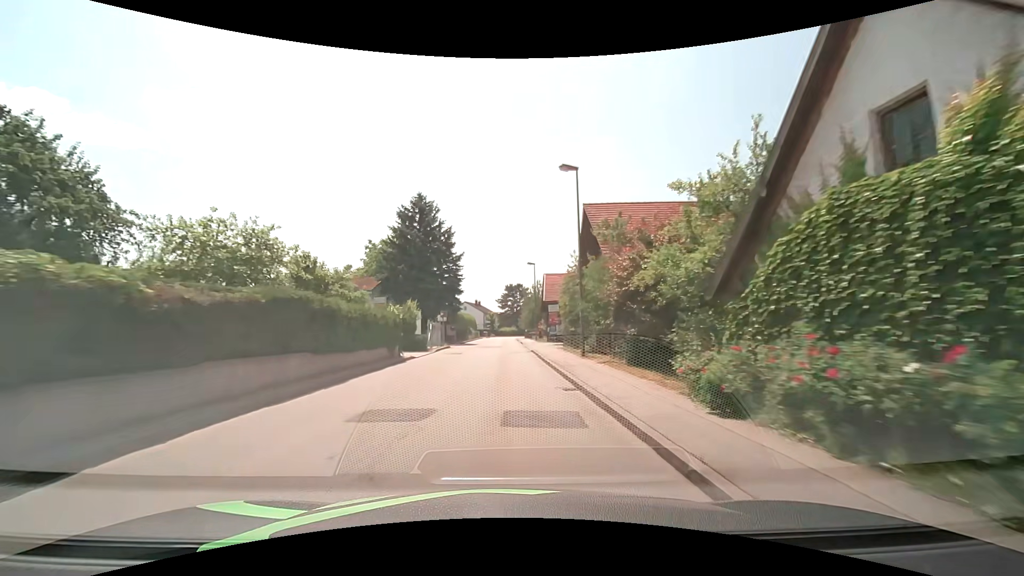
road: unclassified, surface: asphalt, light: Day
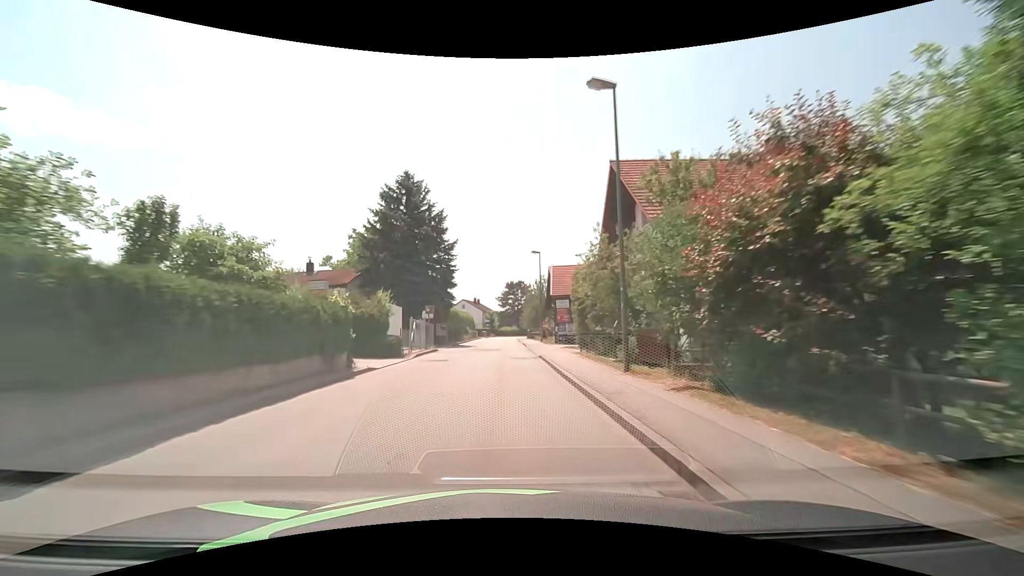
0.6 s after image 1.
(0.0, +7.4) m; 0°
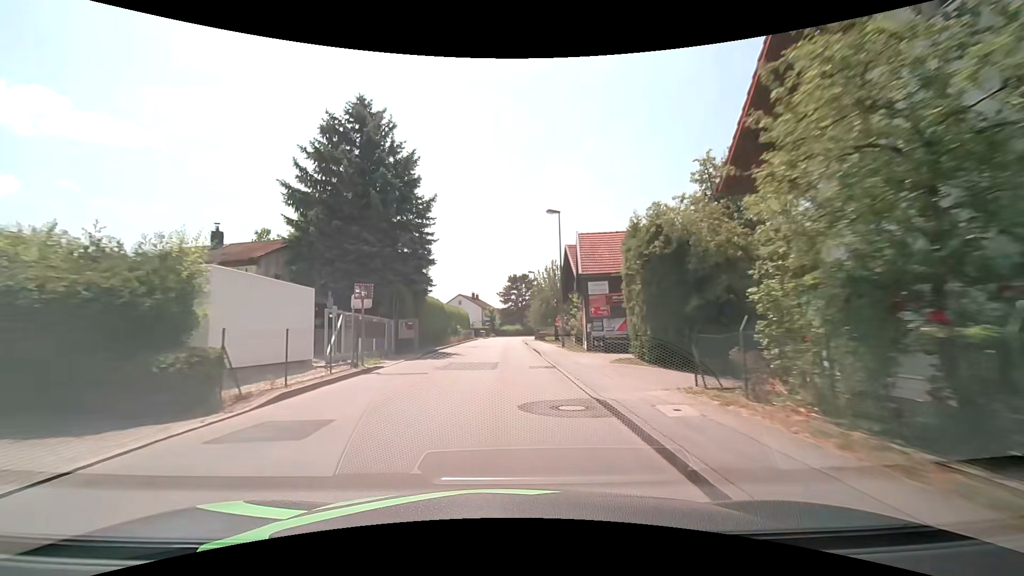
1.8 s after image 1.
(0.0, +15.2) m; 0°
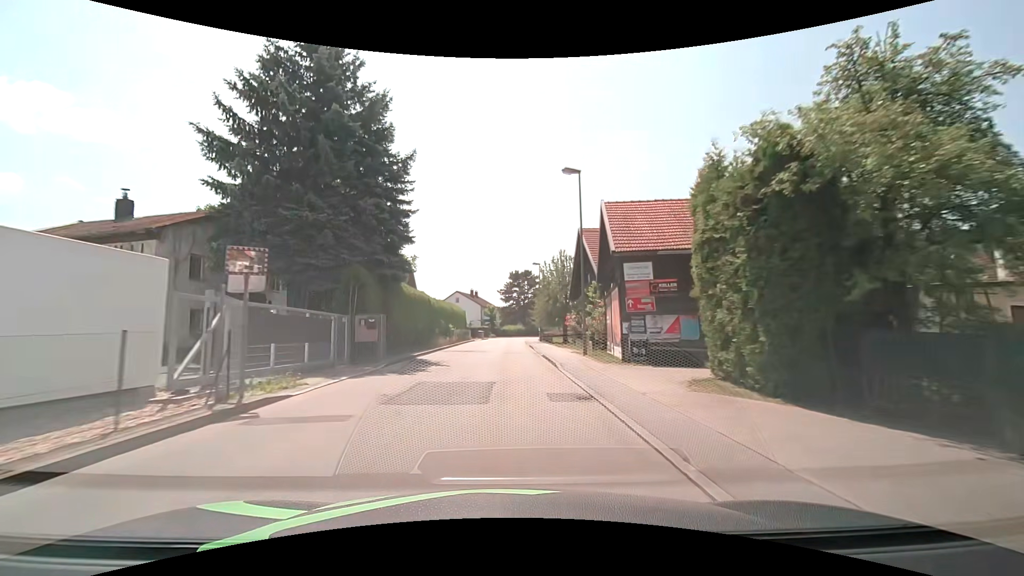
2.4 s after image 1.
(0.0, +7.7) m; 0°
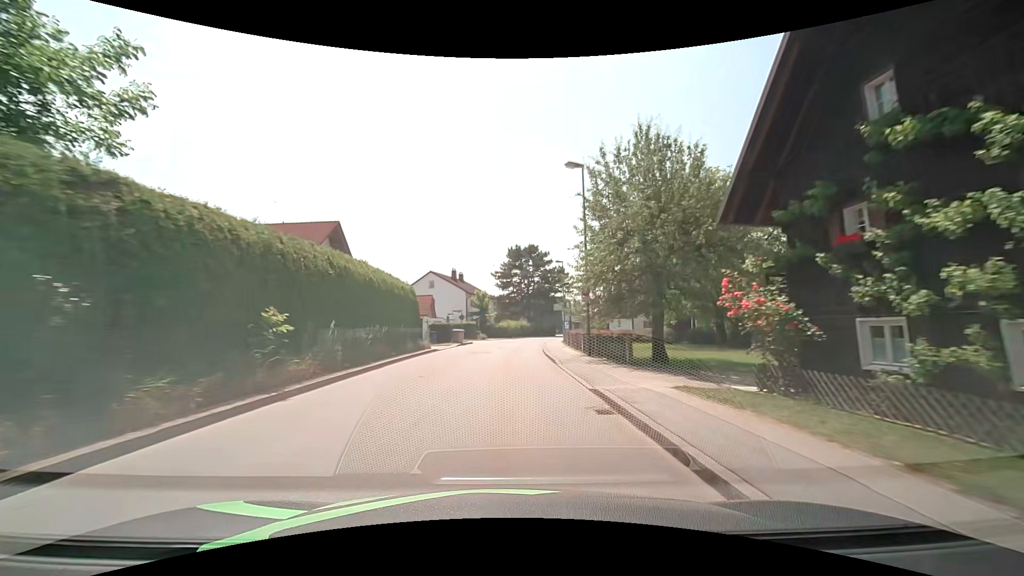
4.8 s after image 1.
(-0.1, +31.4) m; 0°
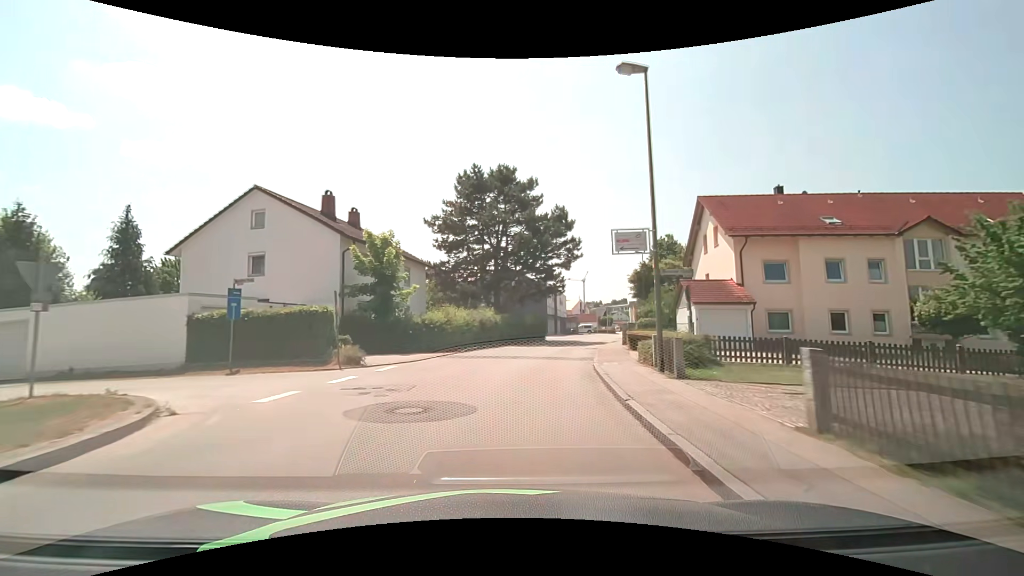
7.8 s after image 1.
(+1.0, +39.1) m; +4°
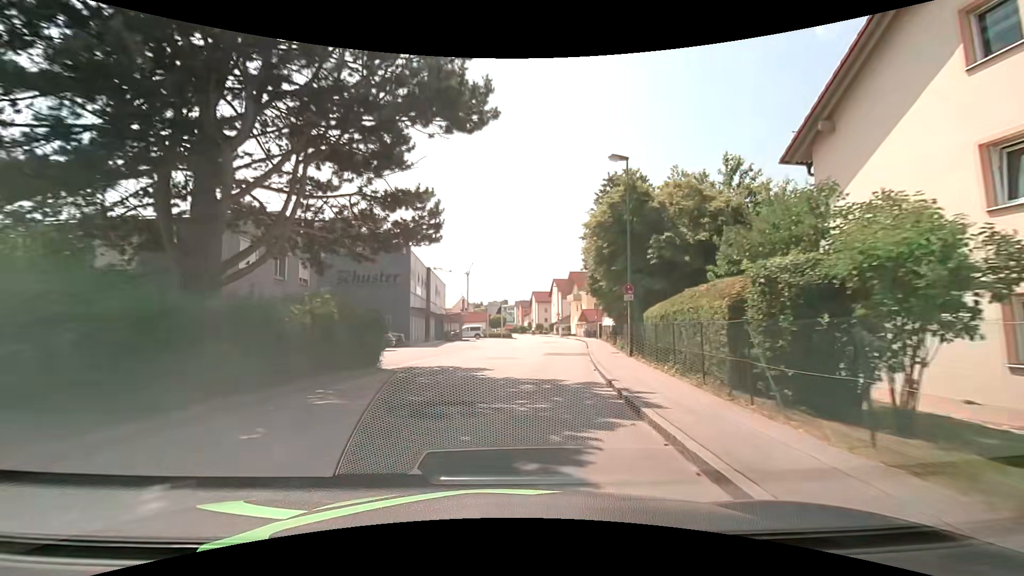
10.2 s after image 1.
(+3.3, +28.8) m; +14°
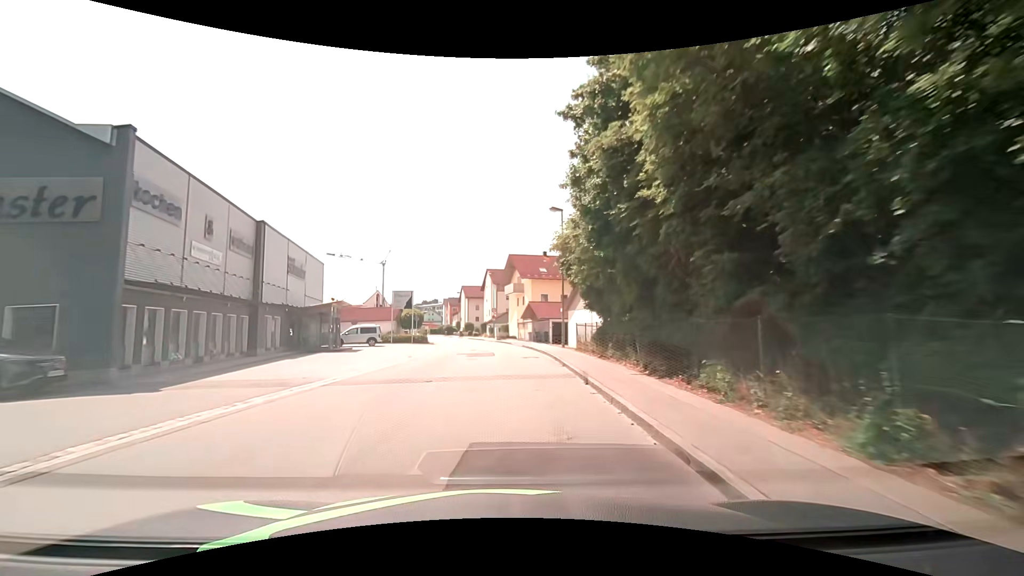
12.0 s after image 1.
(+1.4, +21.0) m; +7°
(0, +10) (0, +20) (0, +30) (-1, +40) (-2, +50) (-4, +60) (-6, +70) (-8, +79) (-10, +89) (-12, +99) m
